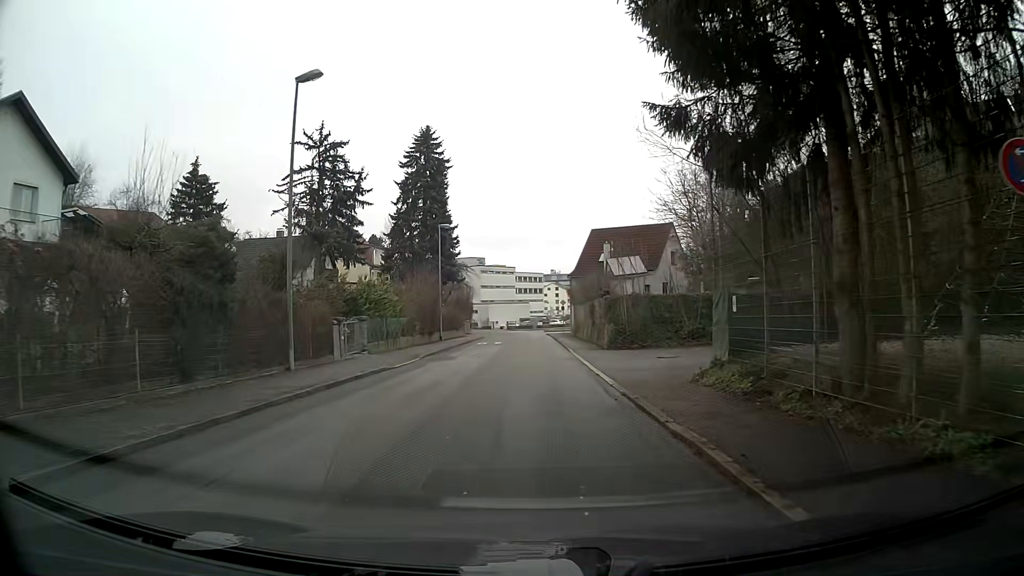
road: residential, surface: asphalt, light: Day
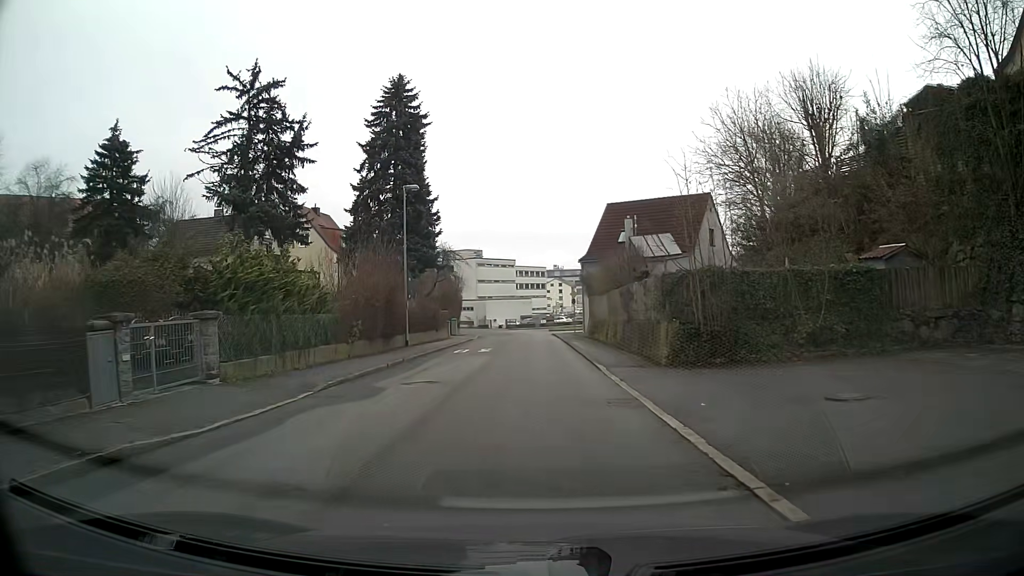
(-0.1, +13.5) m; 0°
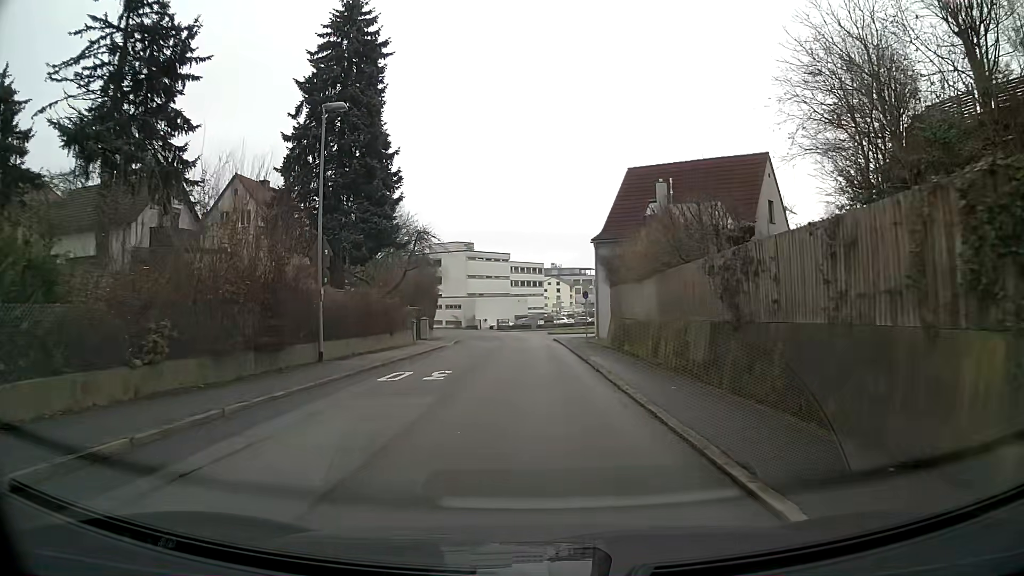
(0.0, +13.6) m; 0°
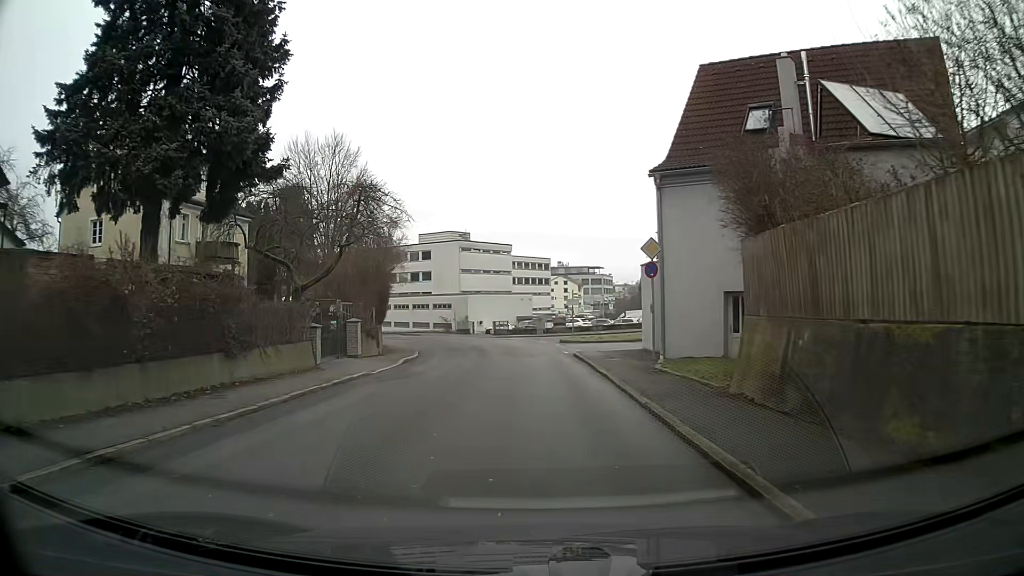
(0.0, +18.0) m; 0°
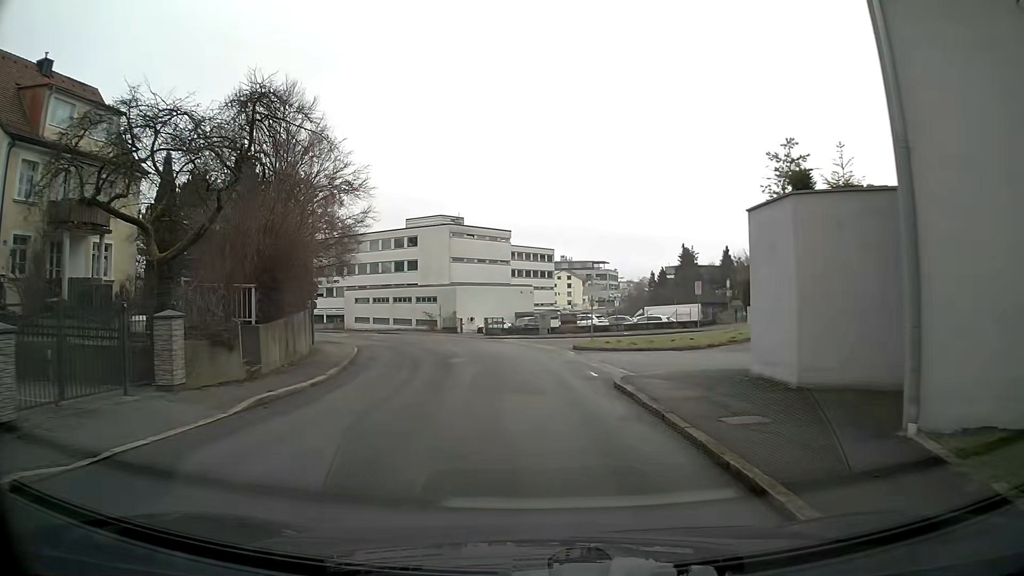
(0.0, +13.5) m; 0°
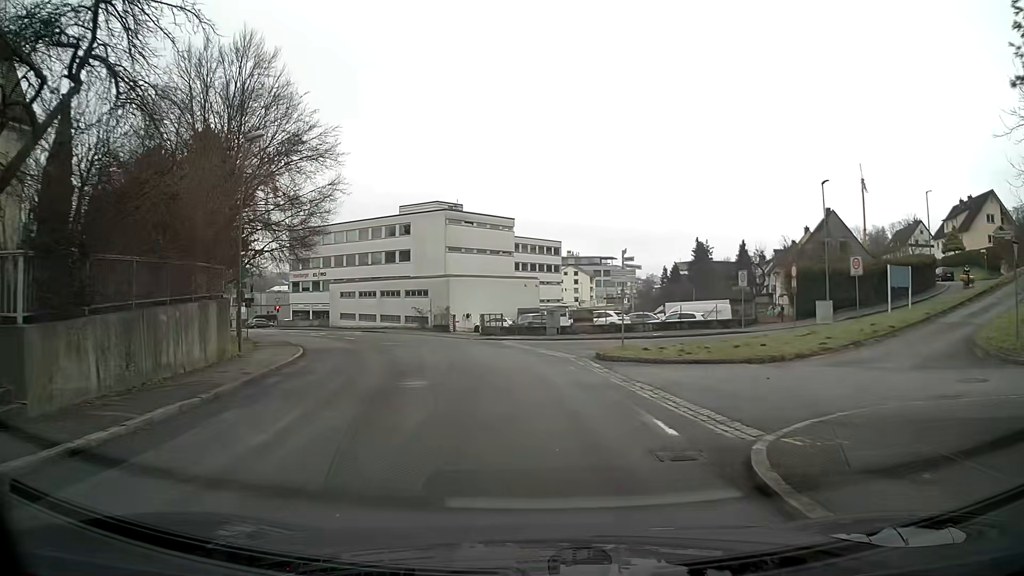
(-0.1, +9.0) m; -1°
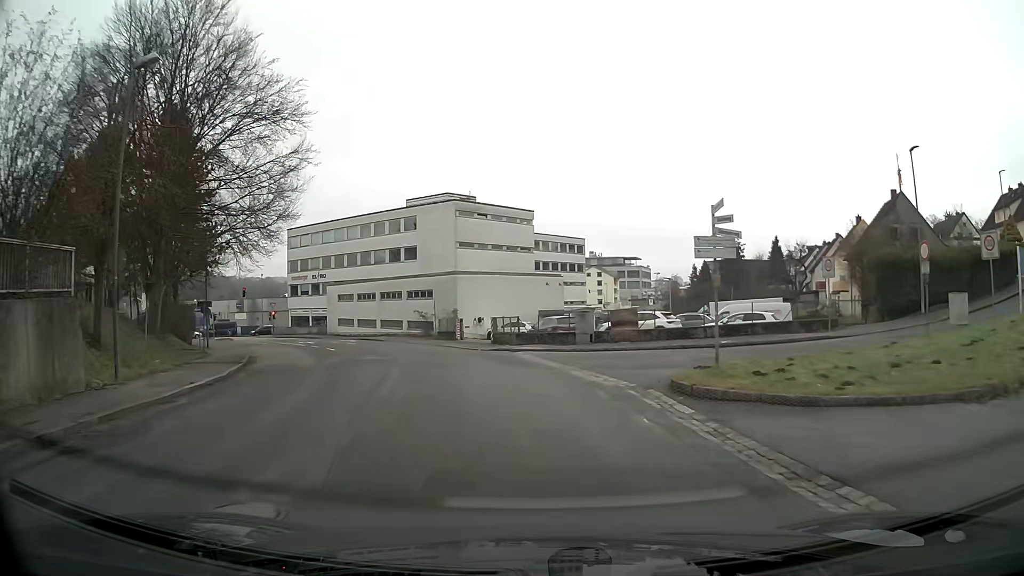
(-0.1, +9.1) m; -2°
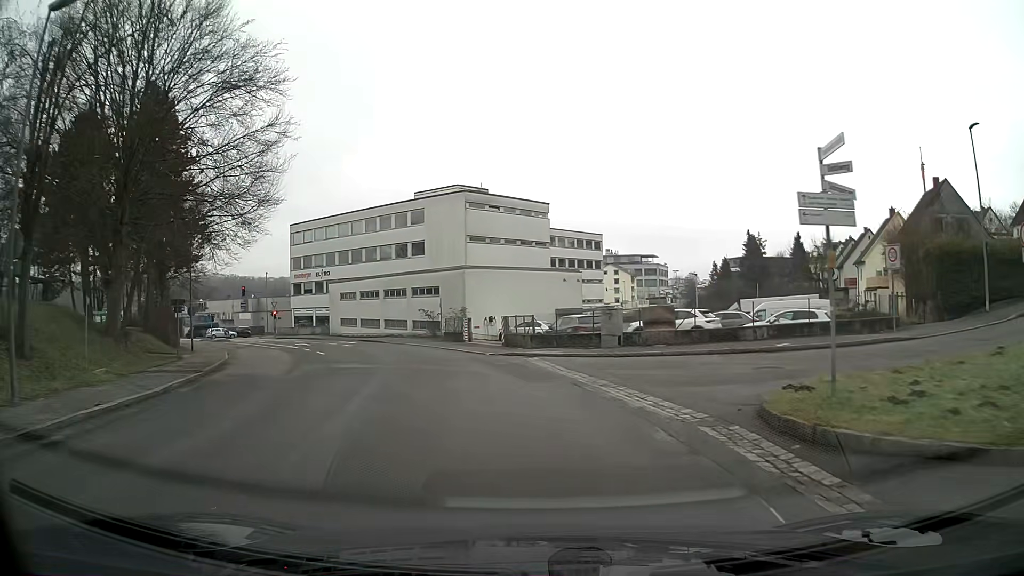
(-0.1, +4.5) m; -2°
